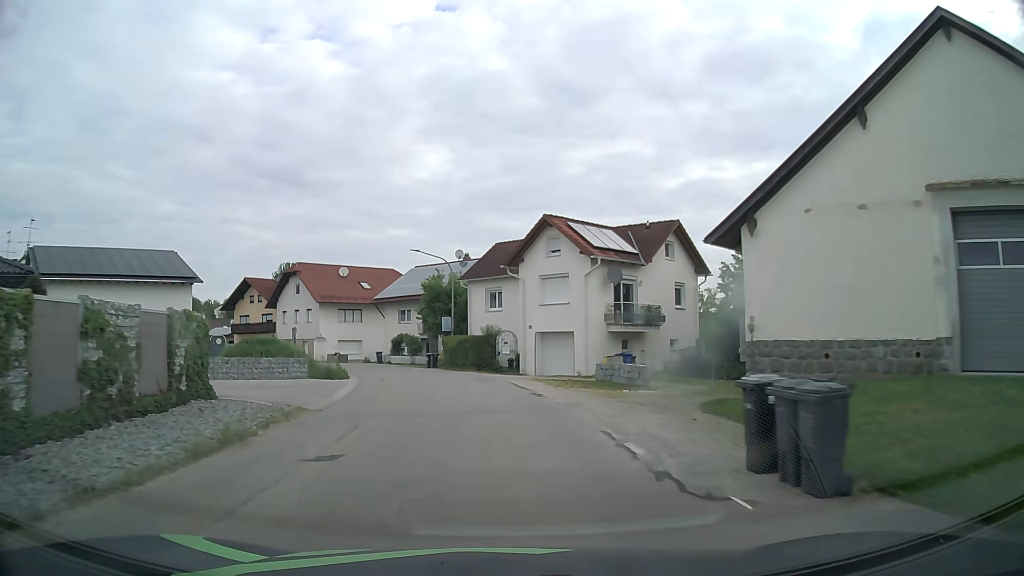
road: tertiary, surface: asphalt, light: Day
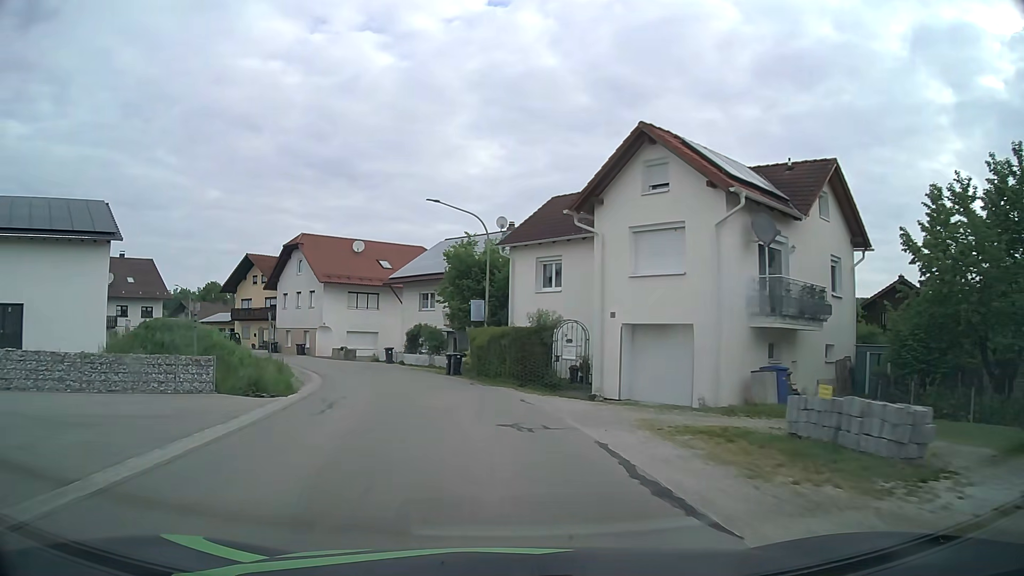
(-0.2, +13.7) m; -3°
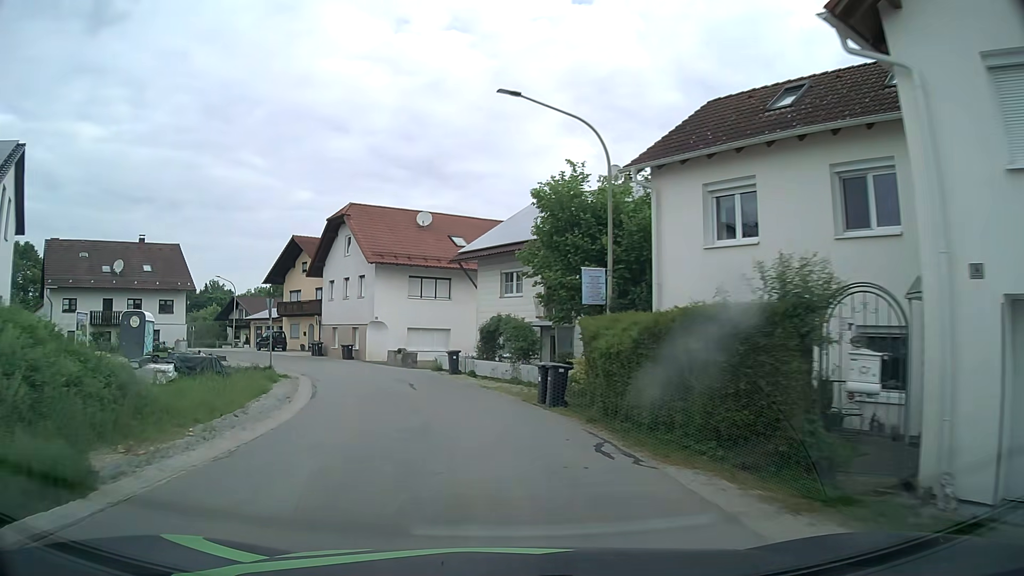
(-0.8, +12.8) m; -8°
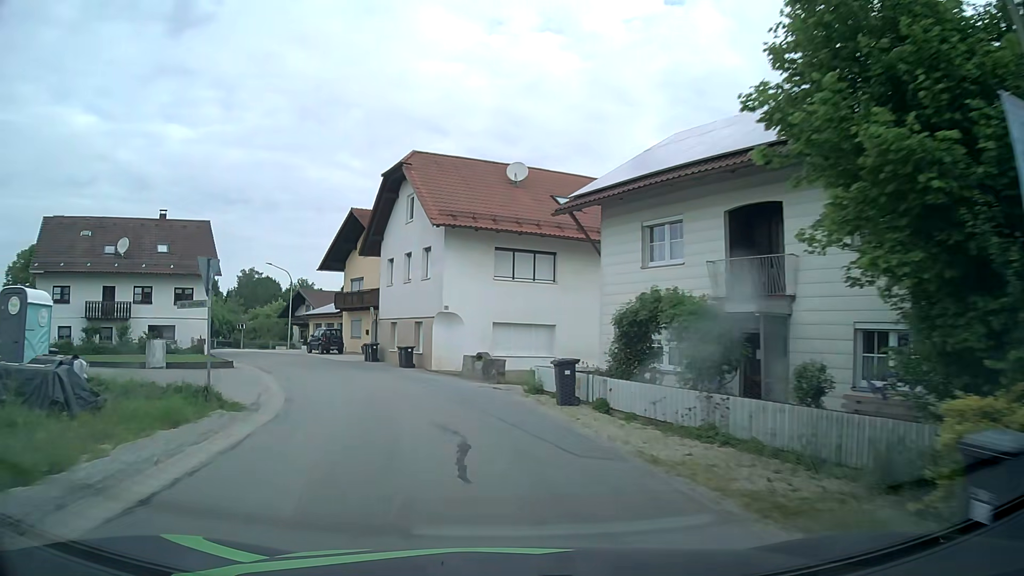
(-1.0, +12.4) m; -9°
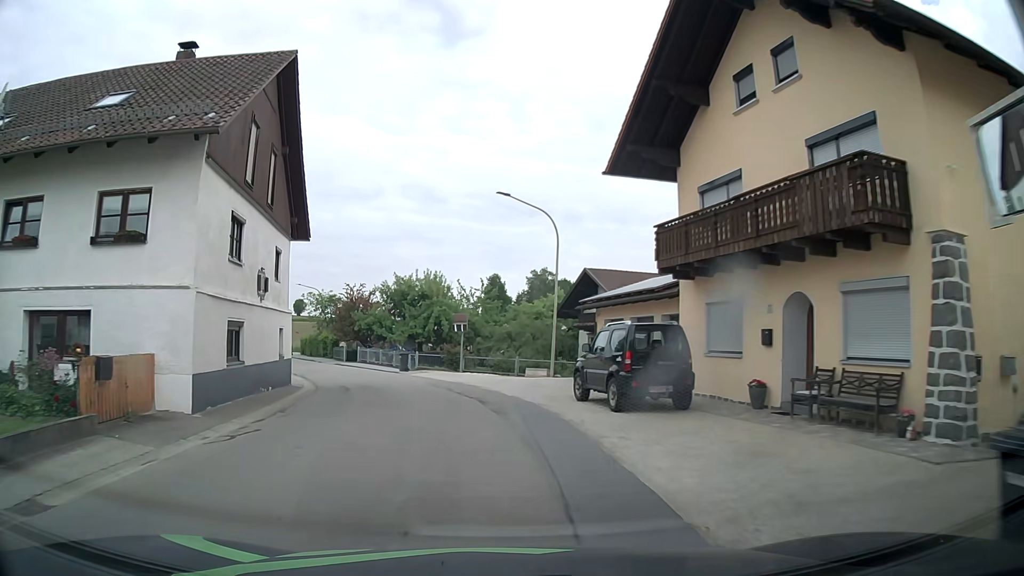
(-7.5, +30.5) m; -26°
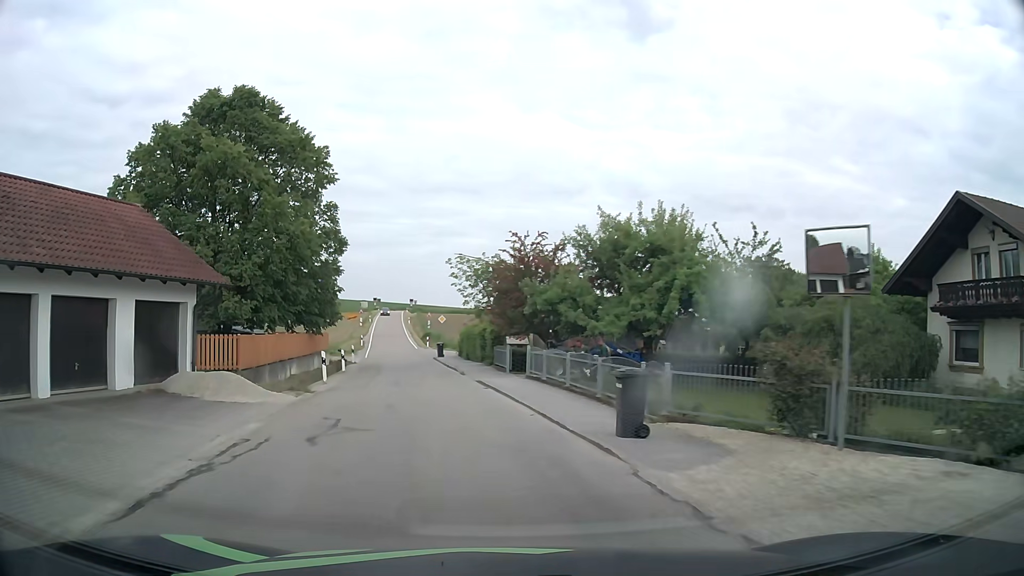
(-3.0, +22.9) m; -17°
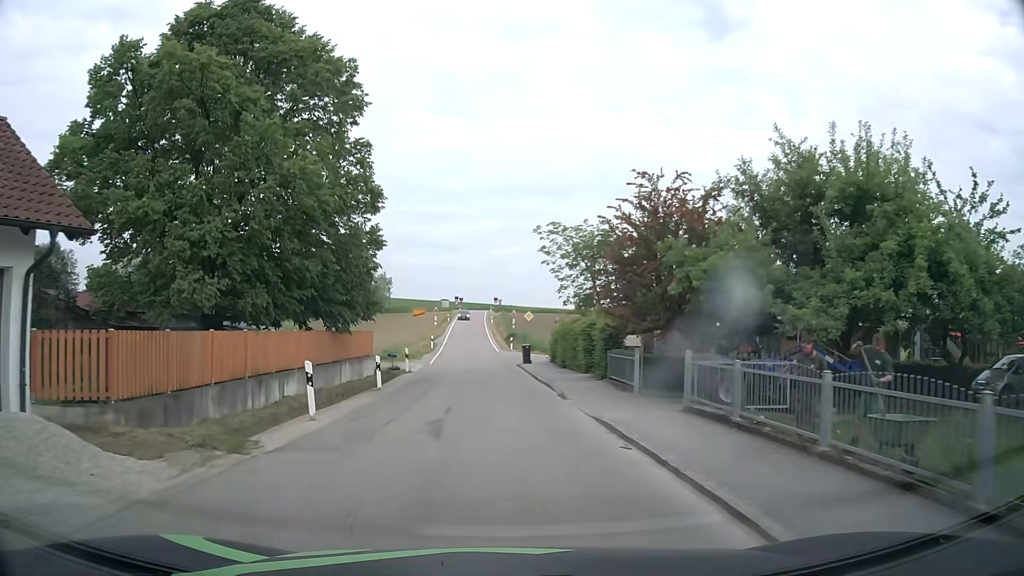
(-0.7, +10.5) m; -8°
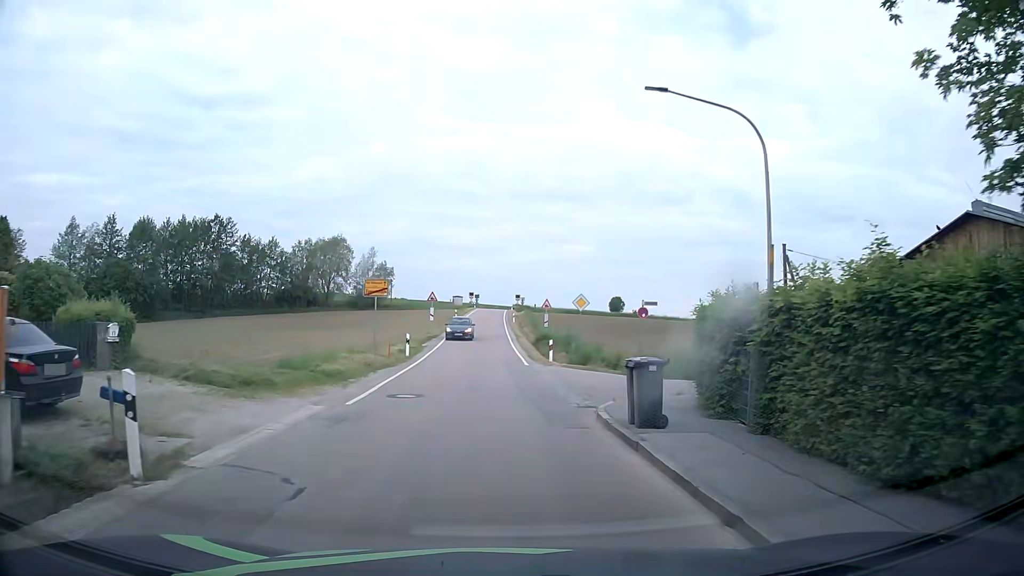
(-0.5, +23.5) m; -2°
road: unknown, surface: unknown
